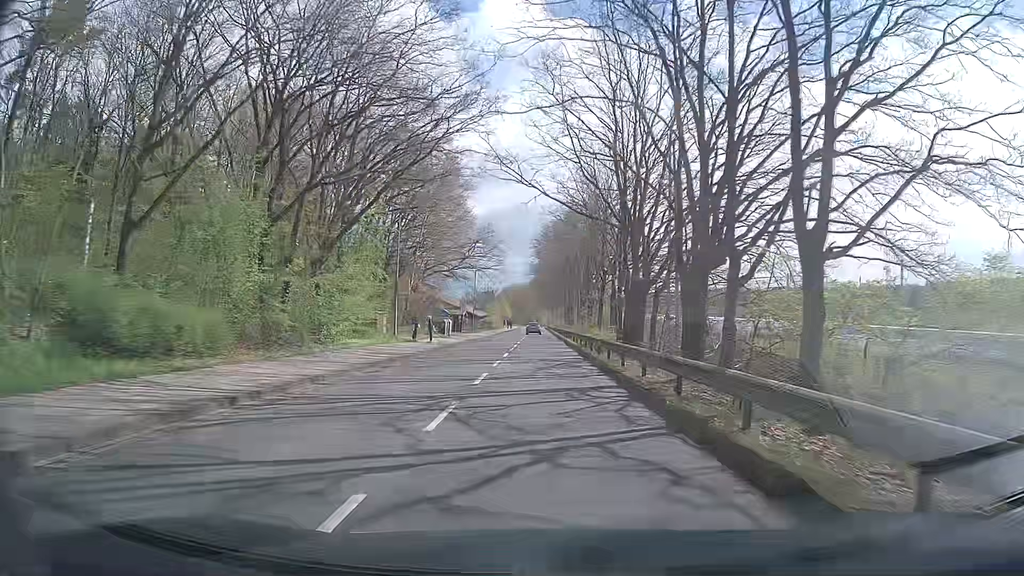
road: tertiary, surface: asphalt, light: Day
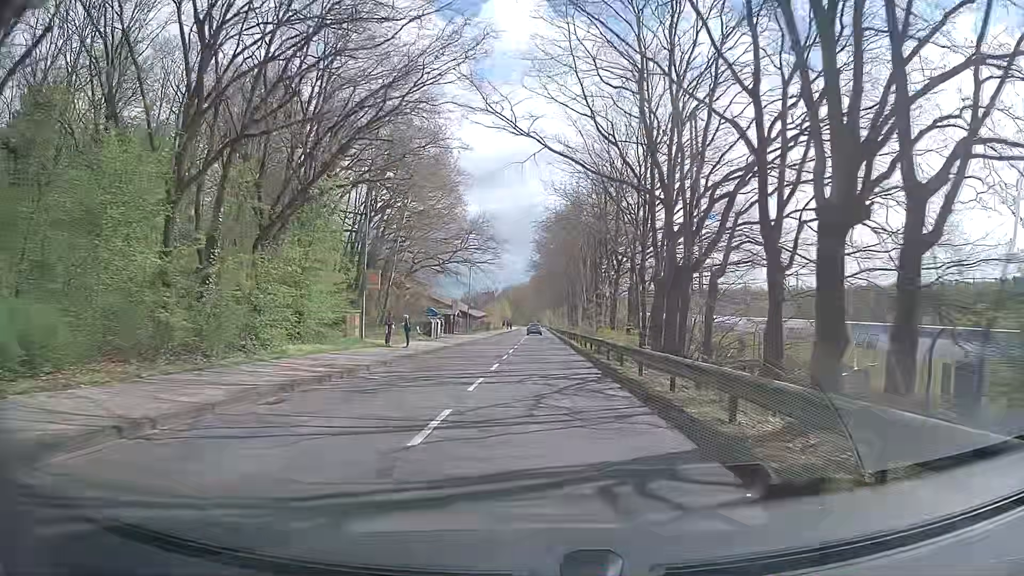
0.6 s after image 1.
(-0.1, +7.4) m; 0°
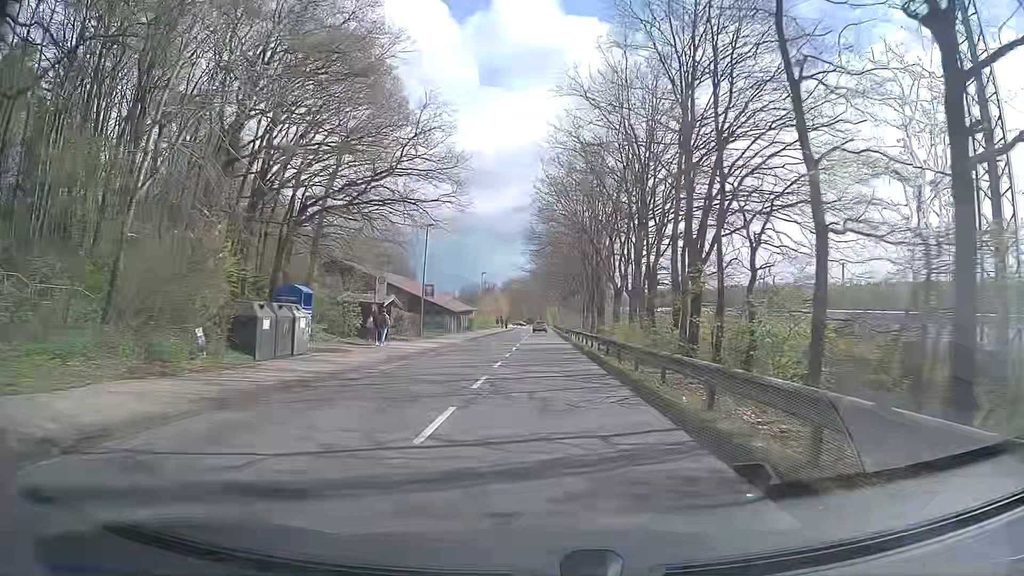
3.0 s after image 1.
(-0.4, +30.9) m; -1°
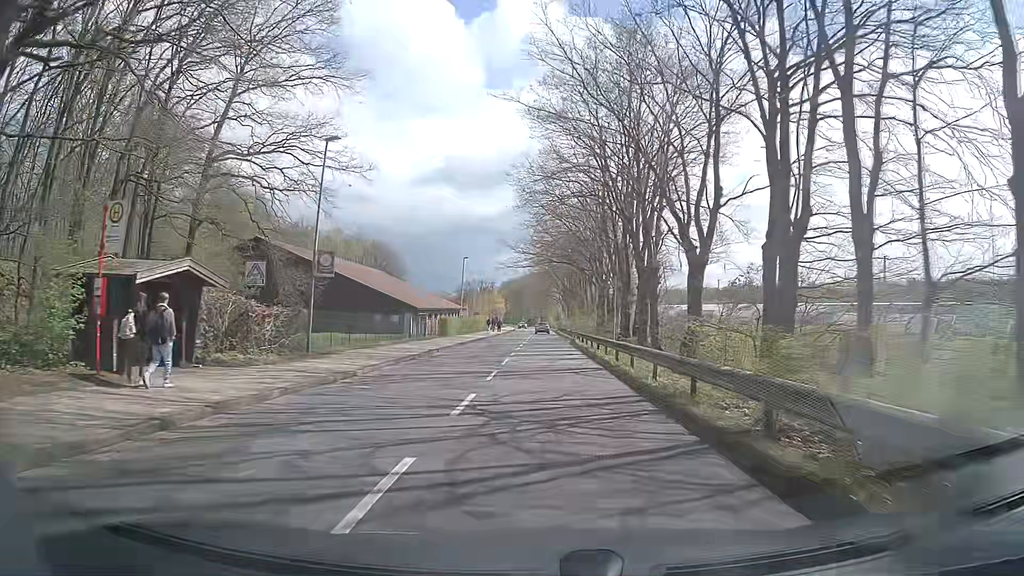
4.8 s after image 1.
(+0.2, +22.3) m; 0°
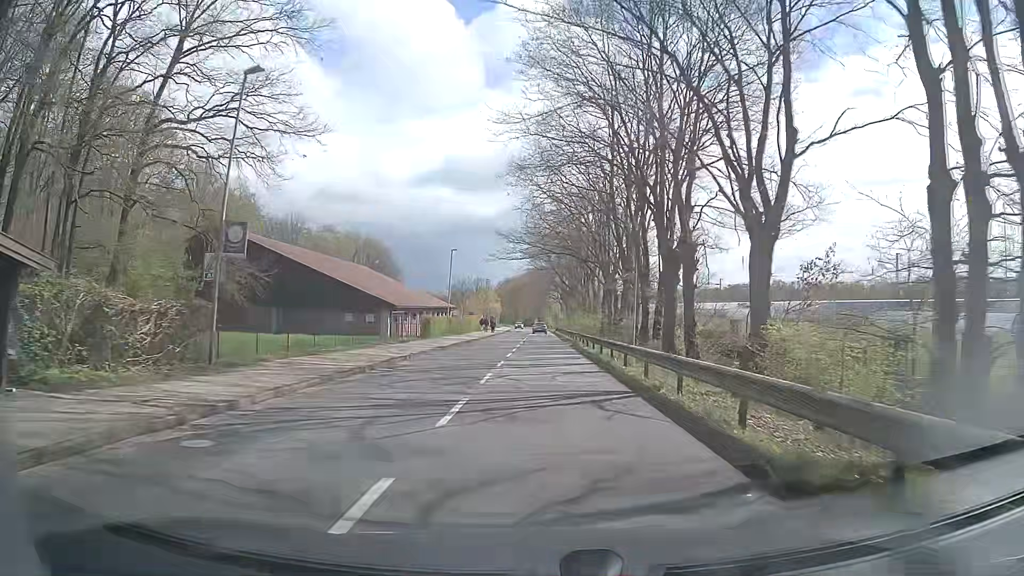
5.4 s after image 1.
(0.0, +7.1) m; +1°
(0, +10) (0, +20) (0, +30) (0, +40) (0, +50) (0, +60) (0, +70) (0, +80) (0, +90) (-1, +100) m
